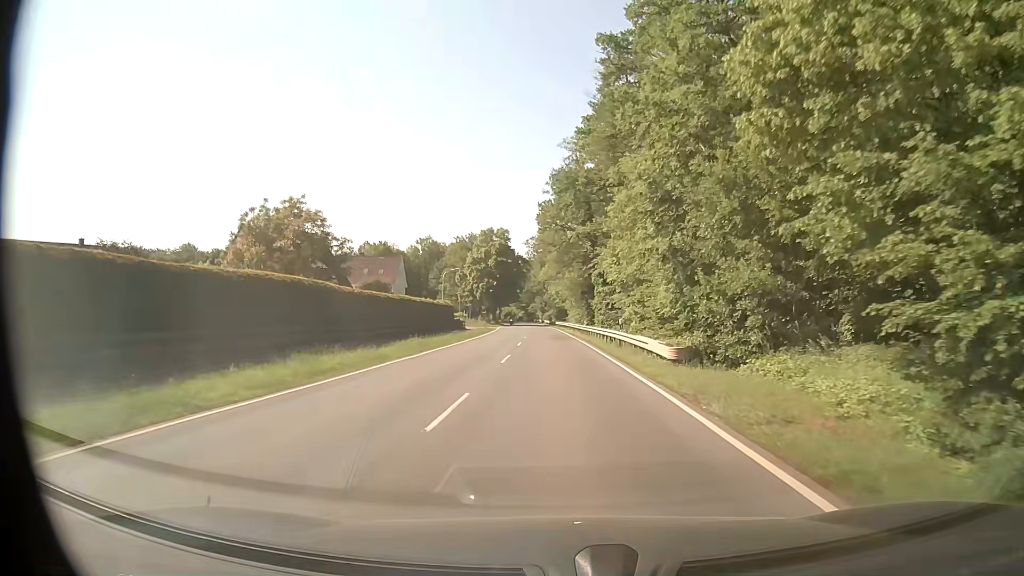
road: secondary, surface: asphalt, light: Day
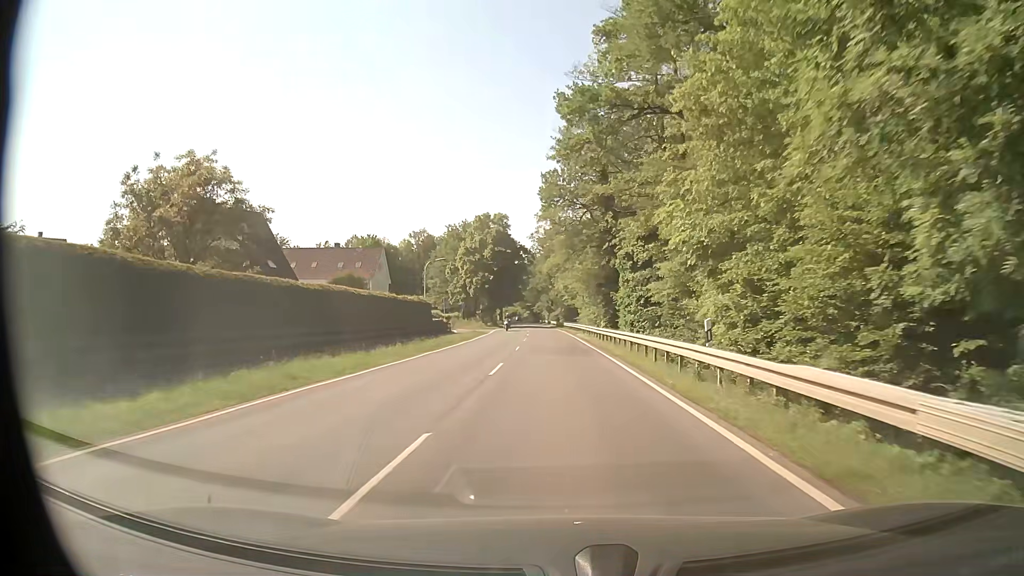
(-0.2, +16.1) m; -1°
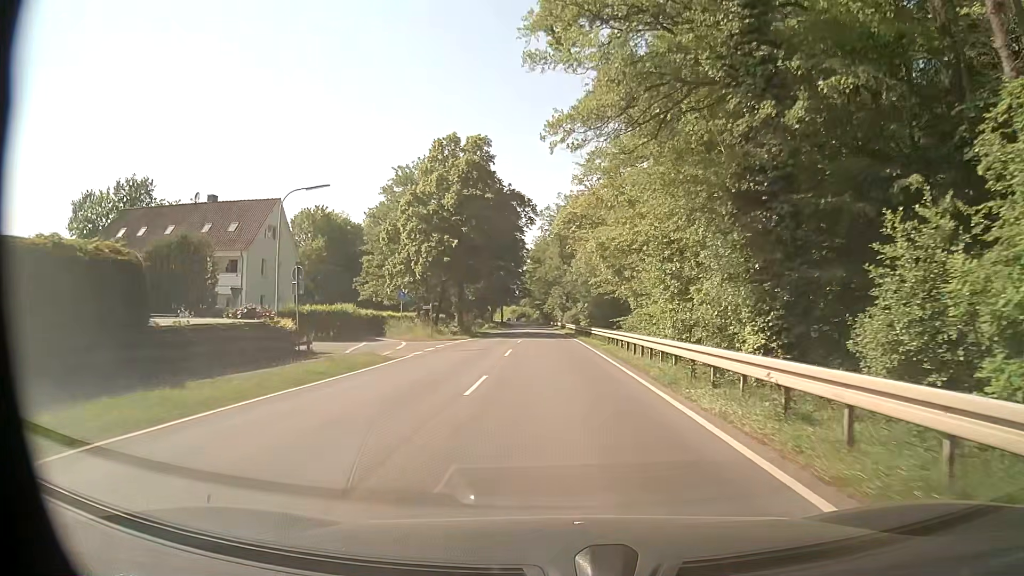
(-0.7, +40.4) m; -1°
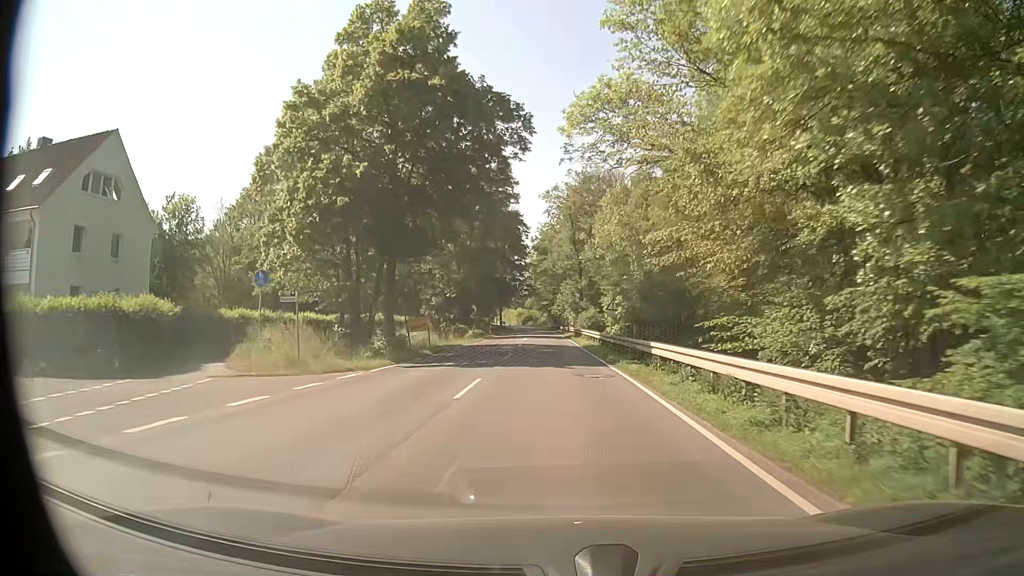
(-0.2, +24.3) m; -1°
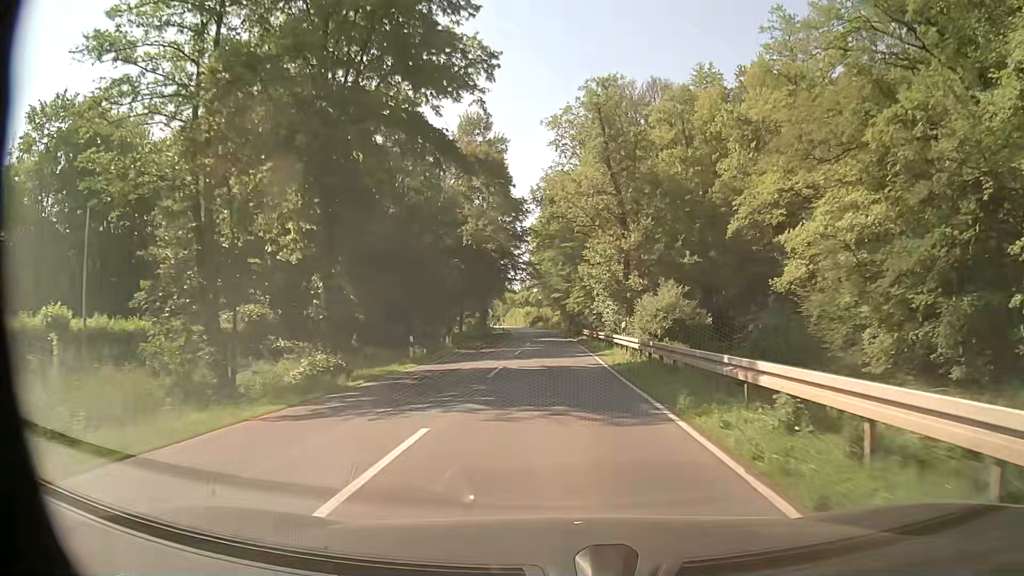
(-0.2, +43.3) m; -1°
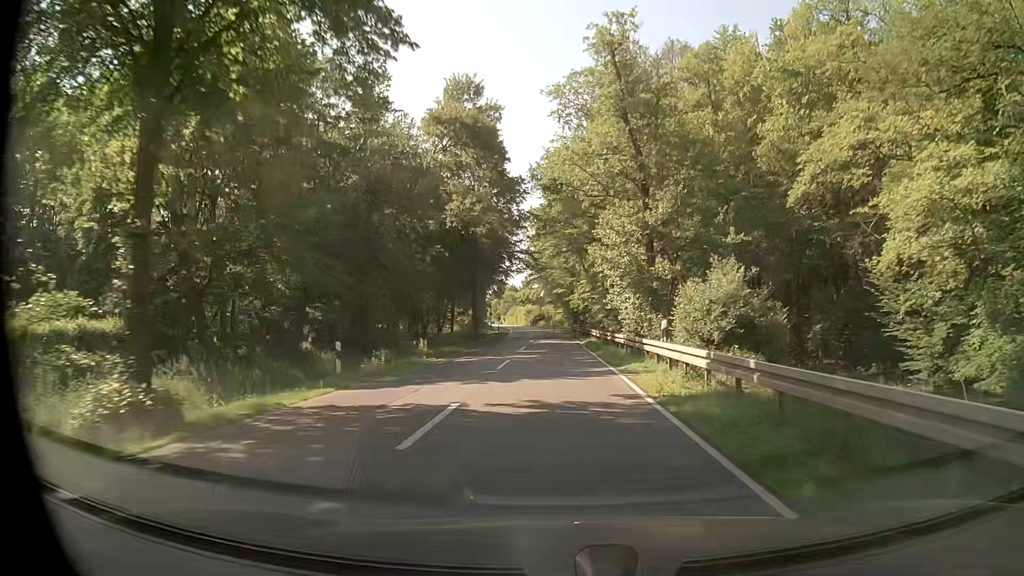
(0.0, +9.6) m; 0°
(0, +10) (0, +20) (0, +30) (0, +40) (-1, +50) (-1, +60) (-1, +70) (-2, +80) (-2, +90) (-3, +100) m
